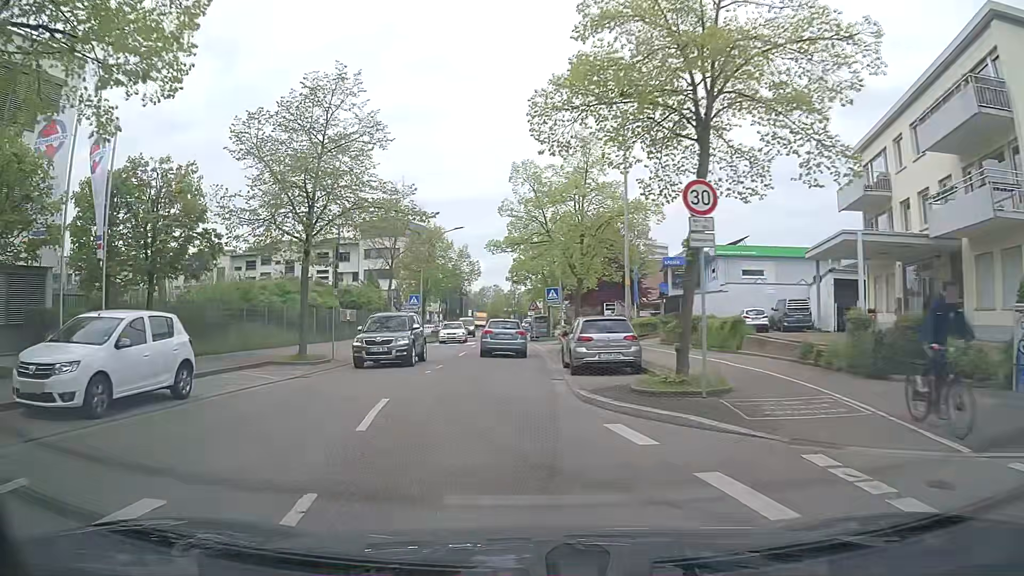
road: secondary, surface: asphalt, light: Day
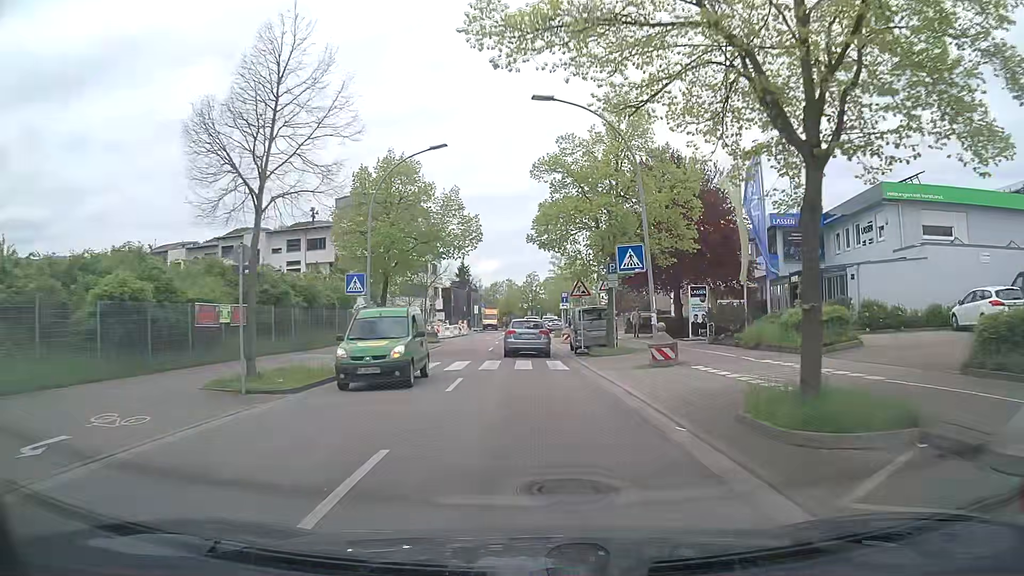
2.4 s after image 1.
(-1.1, +22.0) m; -2°
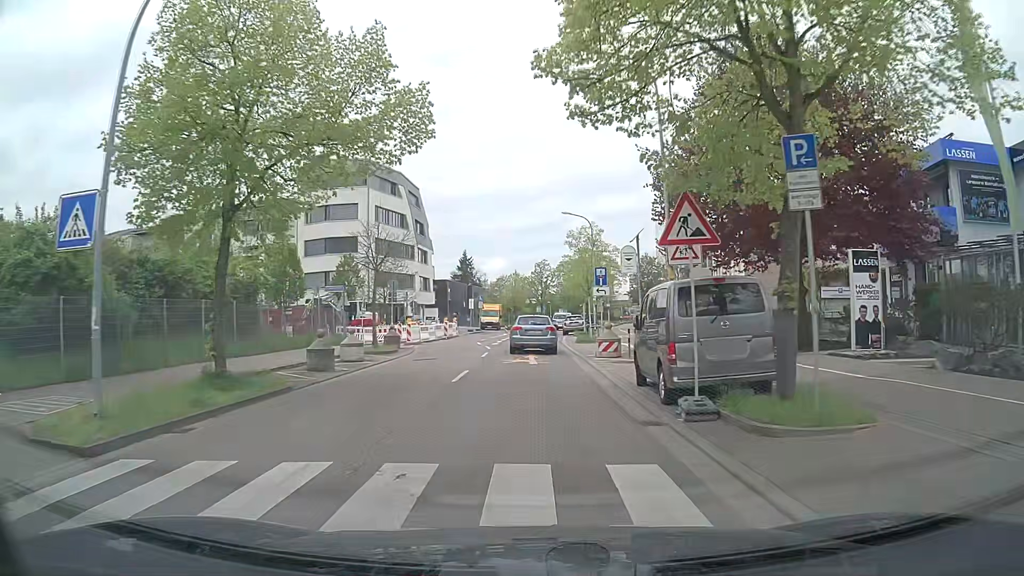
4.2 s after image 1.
(+0.1, +16.9) m; 0°
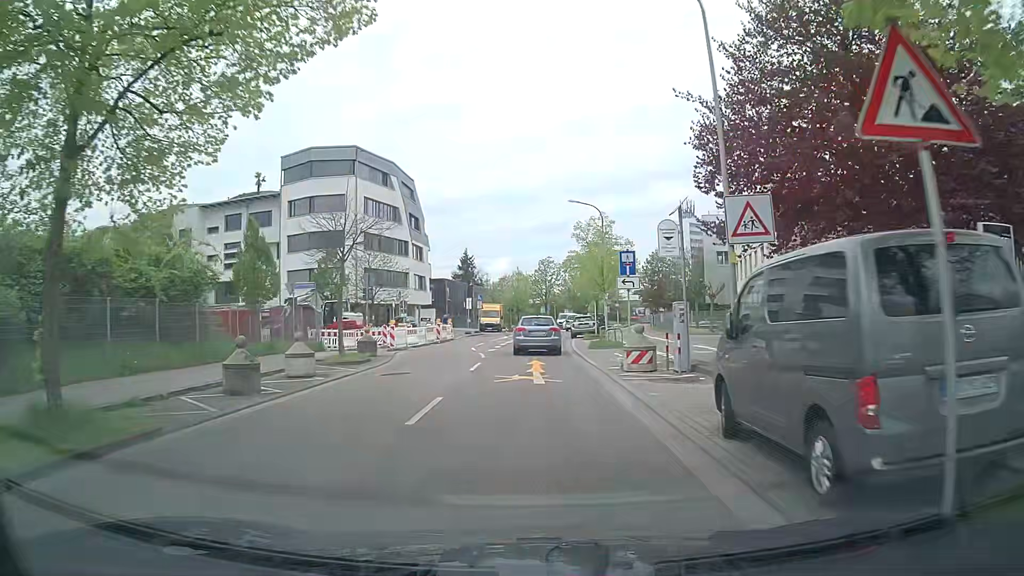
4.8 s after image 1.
(0.0, +5.7) m; 0°
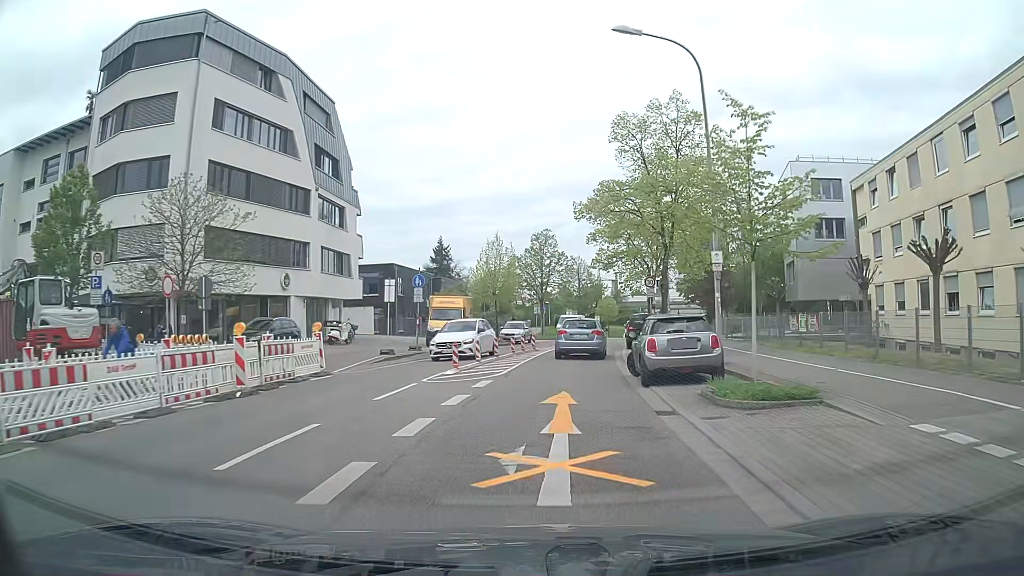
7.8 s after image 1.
(-0.1, +29.3) m; +1°
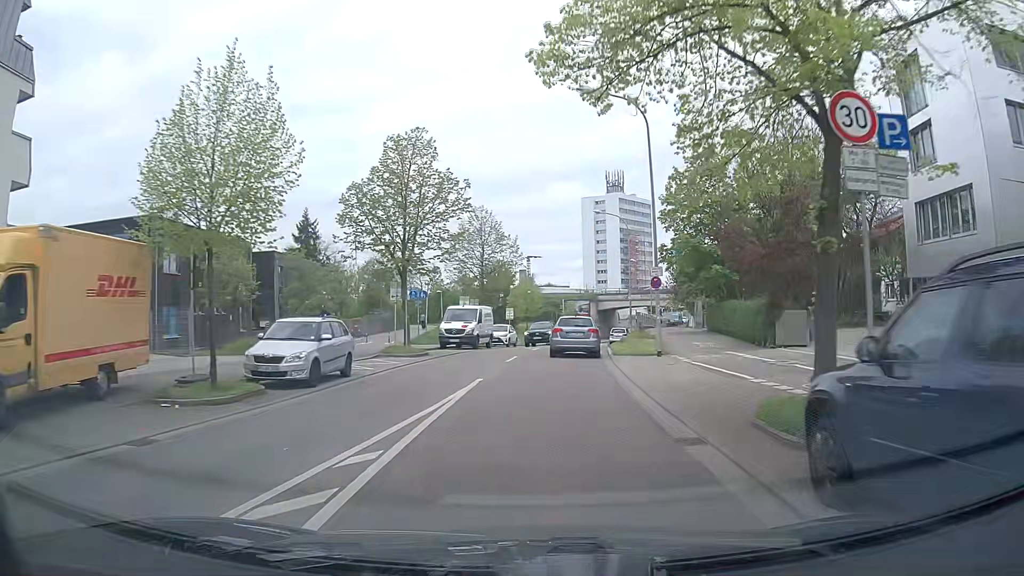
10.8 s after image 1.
(+2.0, +29.8) m; +9°
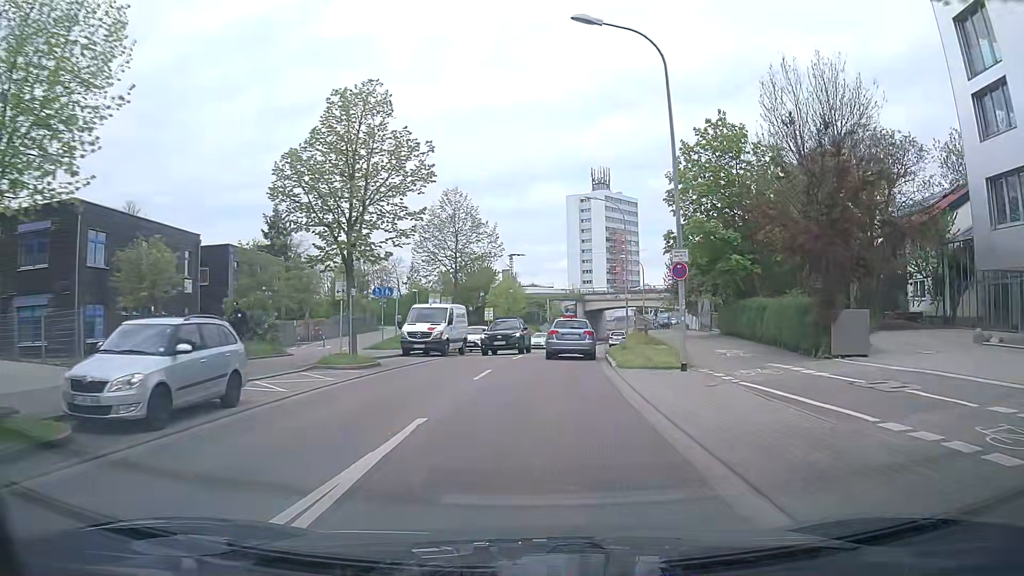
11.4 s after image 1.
(0.0, +6.0) m; +1°
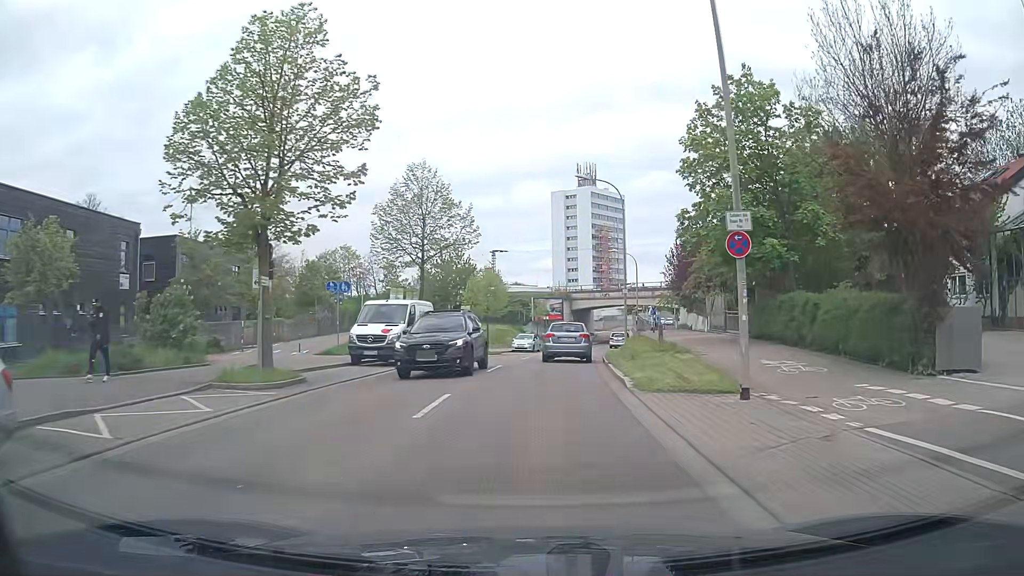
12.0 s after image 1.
(+0.1, +6.0) m; +1°
(0, +10) (+1, +20) (+1, +30) (+3, +40) (+4, +50) (+6, +60) (+9, +69) (+11, +79) (+14, +89) (+17, +98) m
